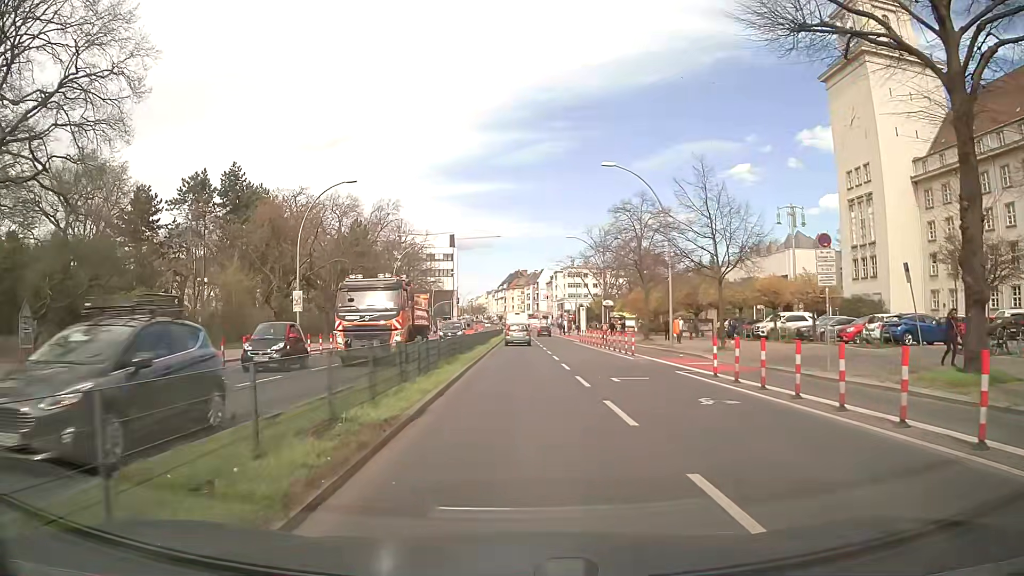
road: primary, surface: asphalt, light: Day
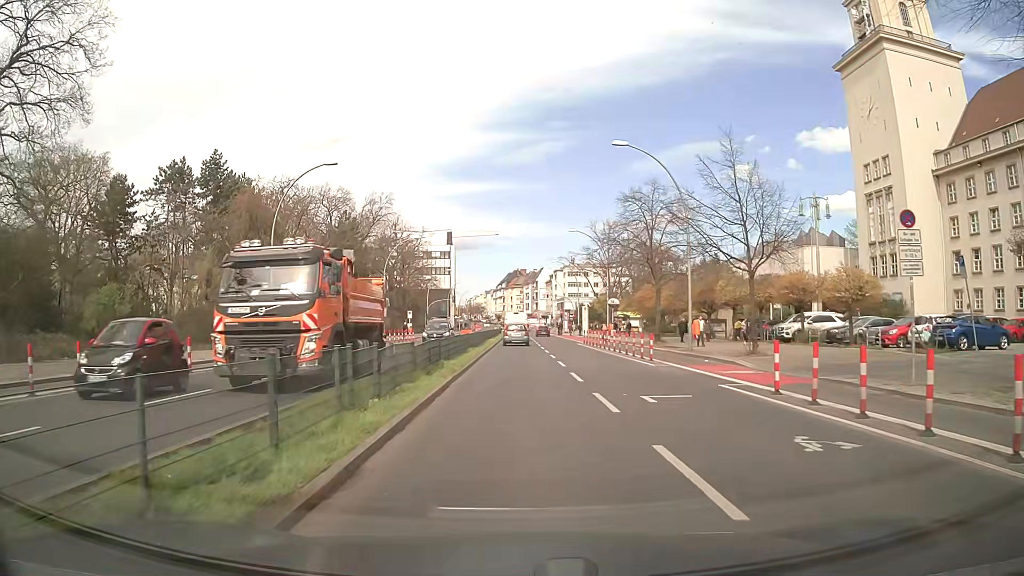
(0.0, +4.5) m; 0°
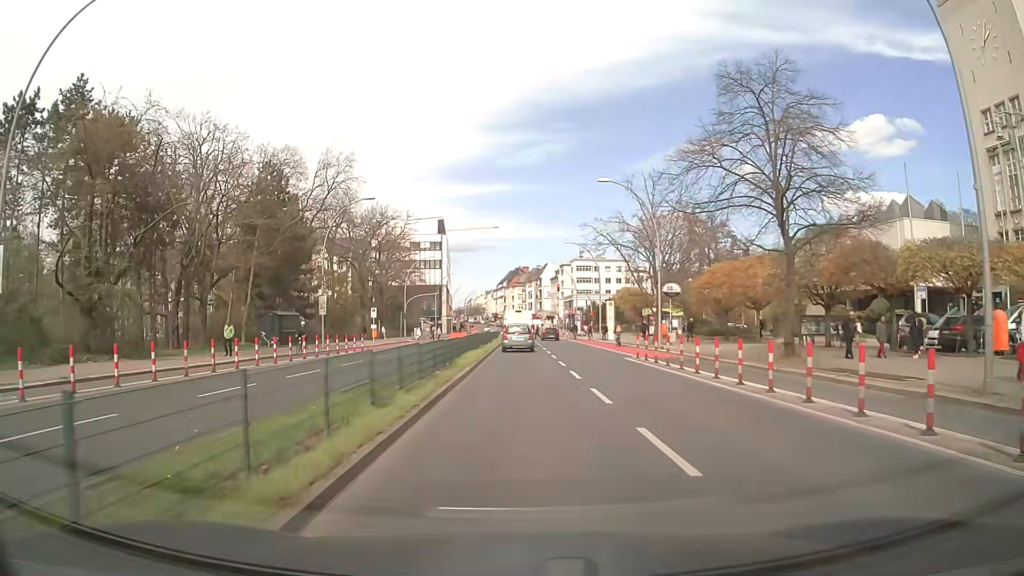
(+0.2, +22.6) m; 0°
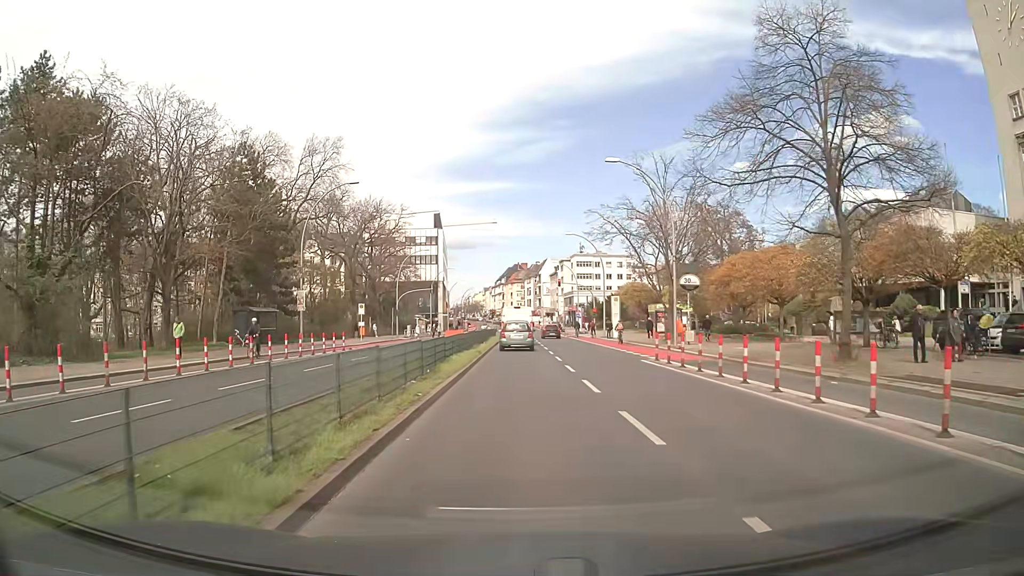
(0.0, +4.4) m; +1°
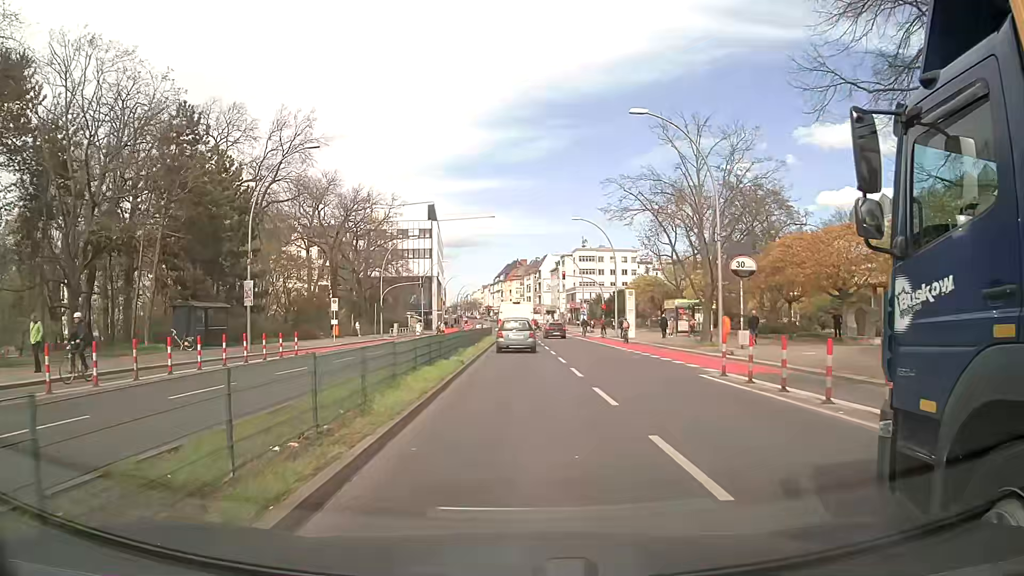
(0.0, +8.5) m; 0°
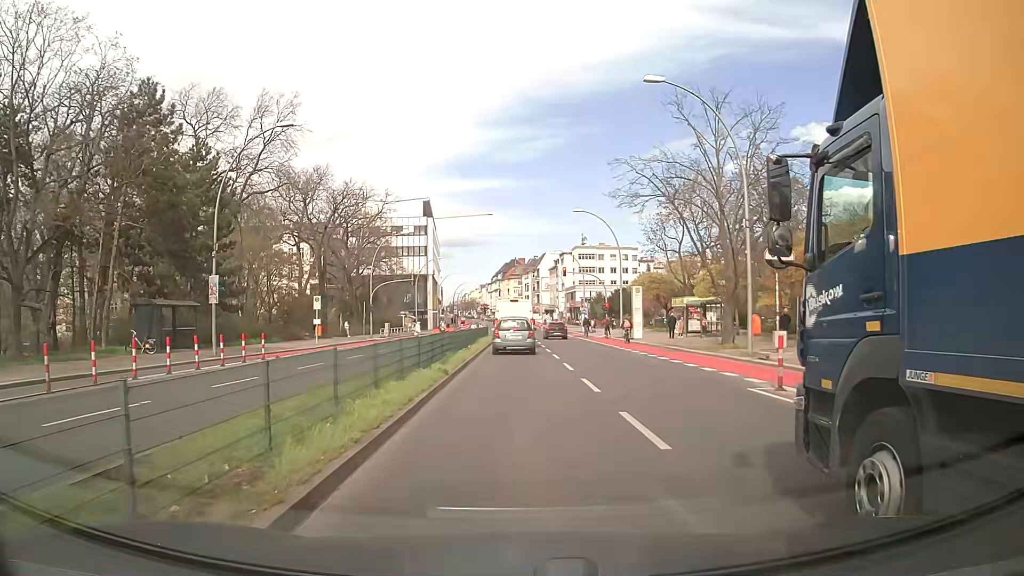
(0.0, +3.9) m; +1°
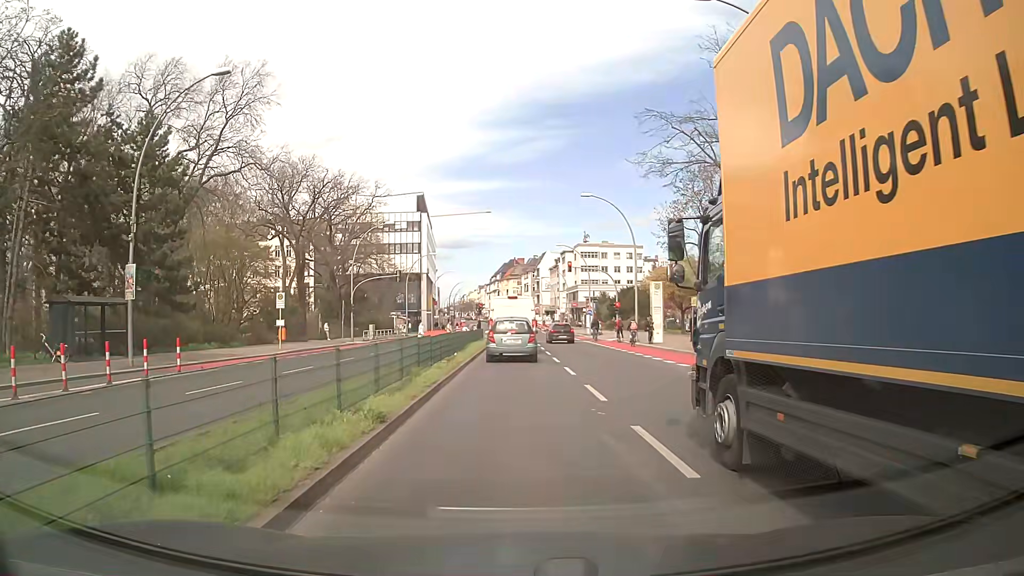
(0.0, +7.1) m; 0°
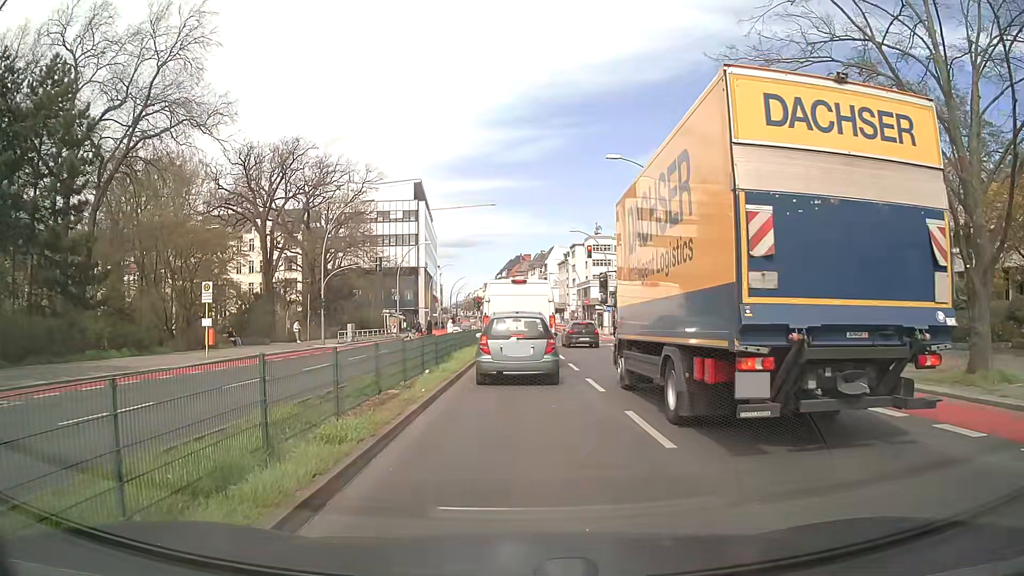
(0.0, +10.3) m; 0°
